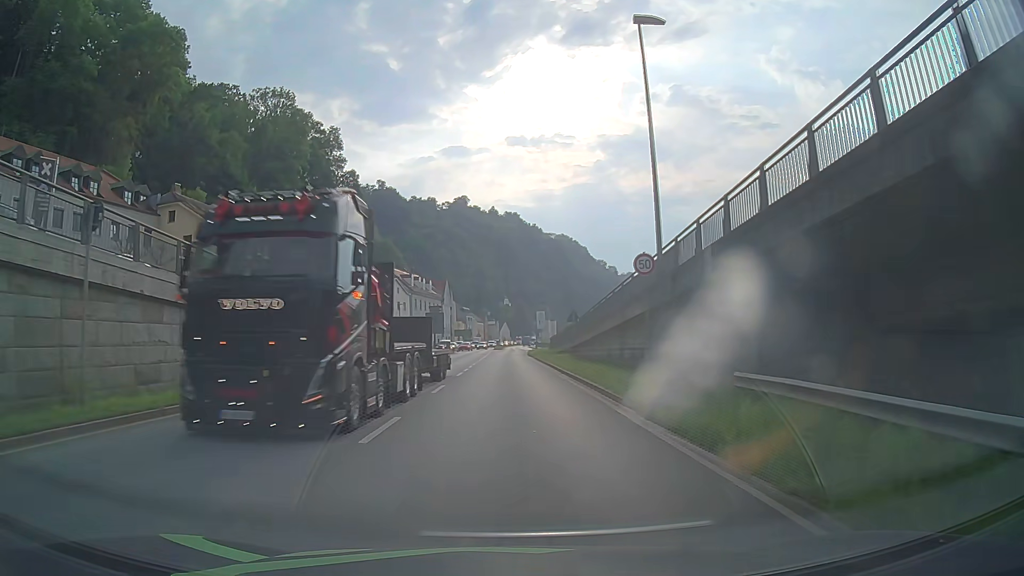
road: primary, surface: asphalt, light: Day
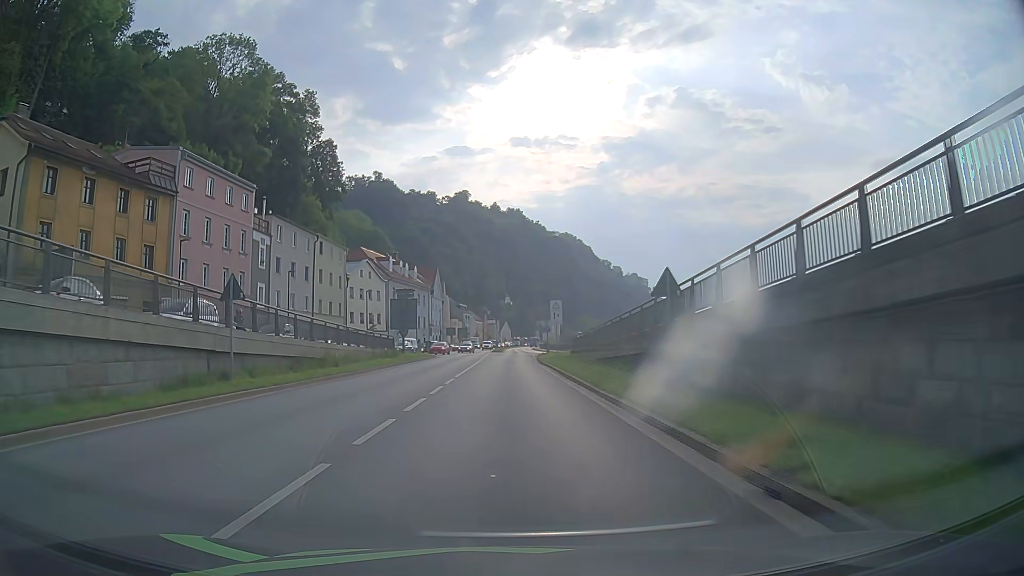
(-0.1, +22.9) m; 0°
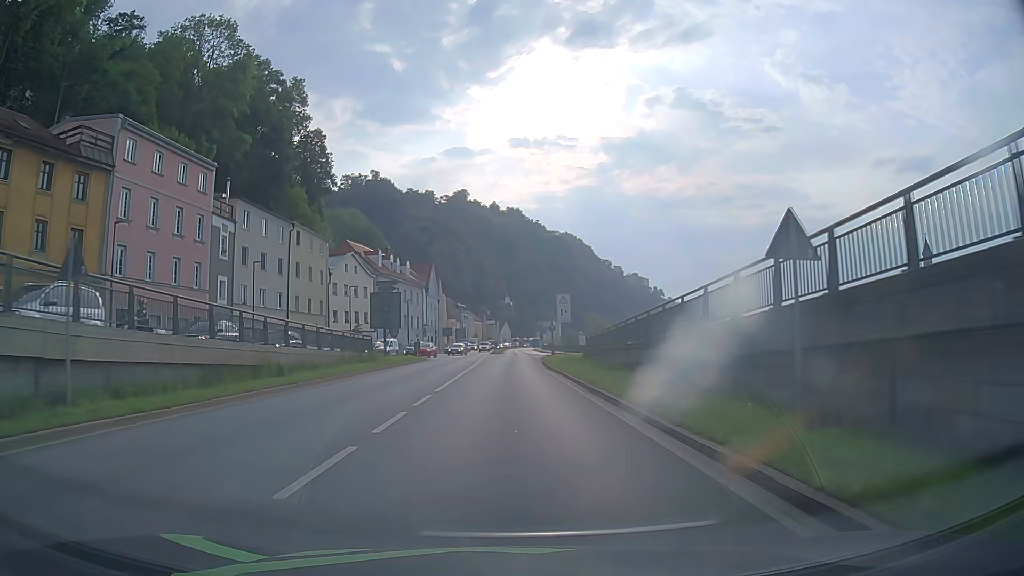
(0.0, +7.6) m; 0°
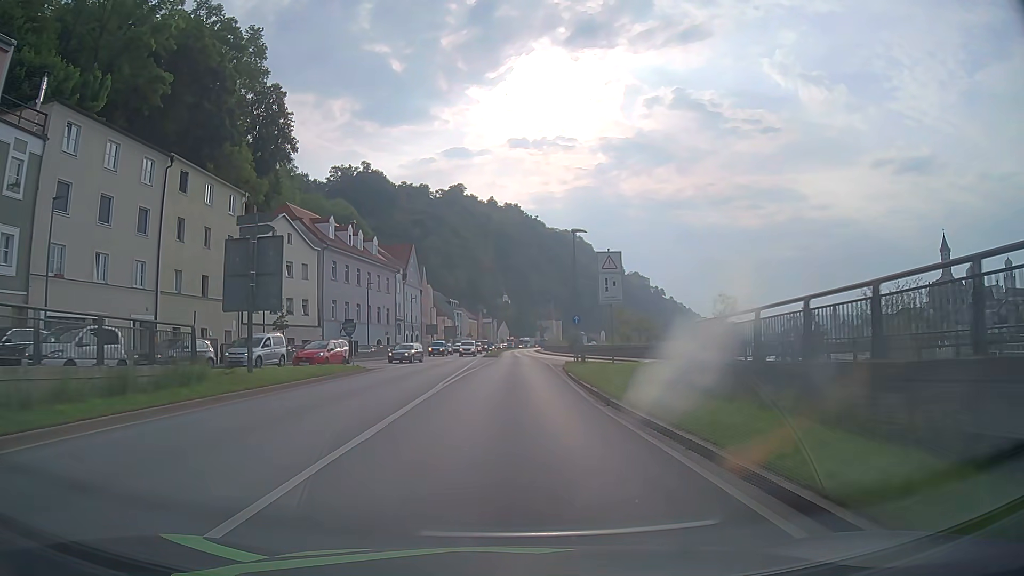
(+0.1, +22.8) m; 0°
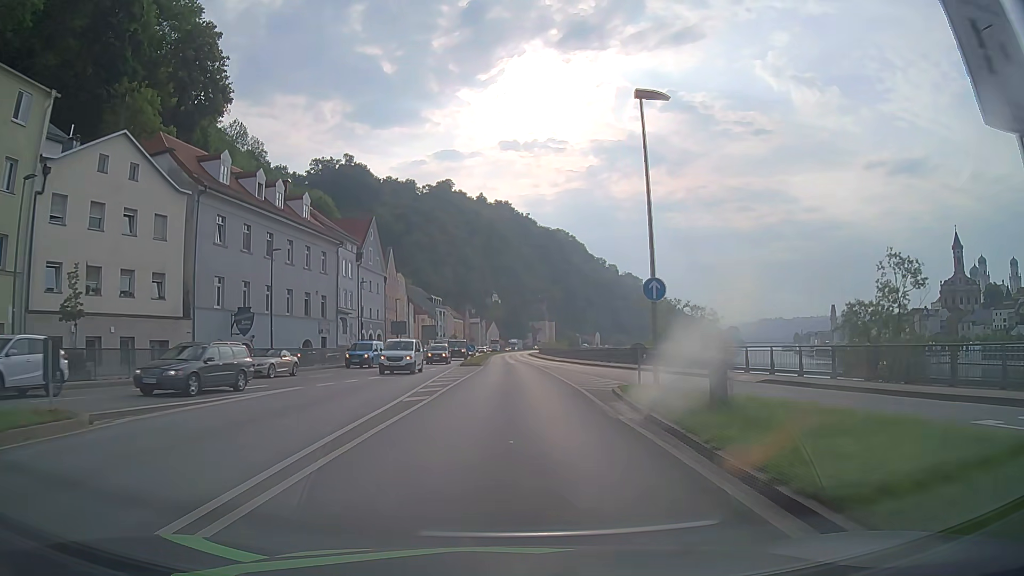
(+0.2, +22.8) m; +1°
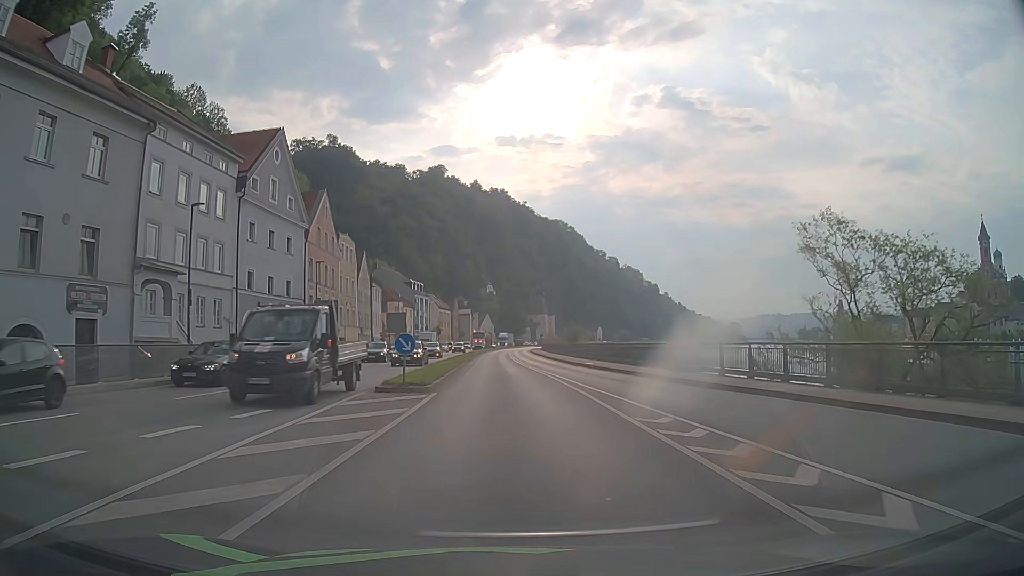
(+0.1, +30.5) m; 0°
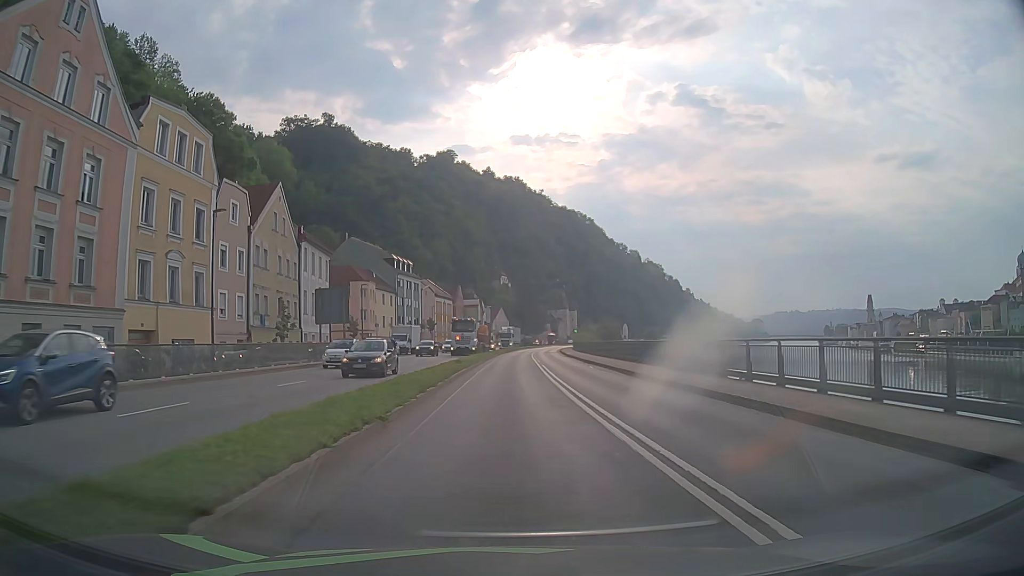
(-0.5, +38.1) m; -2°
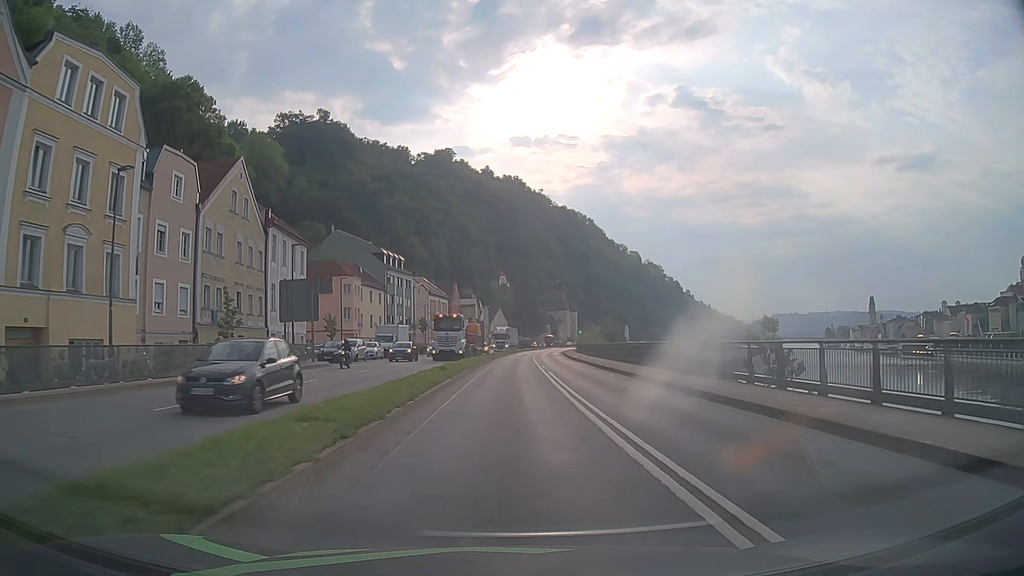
(+0.1, +7.6) m; 0°
(0, +10) (0, +20) (0, +30) (0, +40) (+1, +50) (+1, +60) (+2, +70) (+2, +80) (+3, +90) (+3, +100) m
